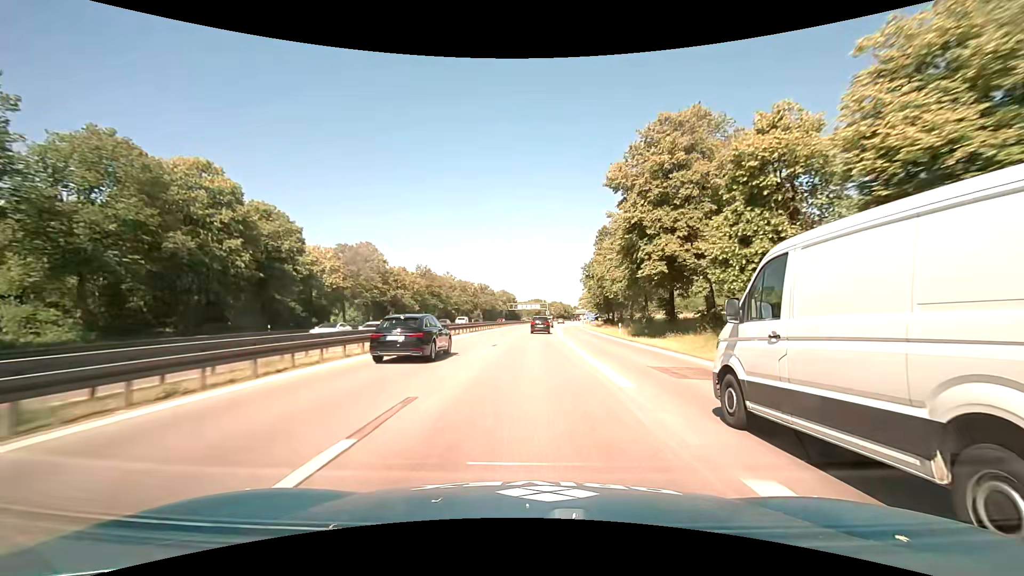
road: motorway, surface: asphalt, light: Day
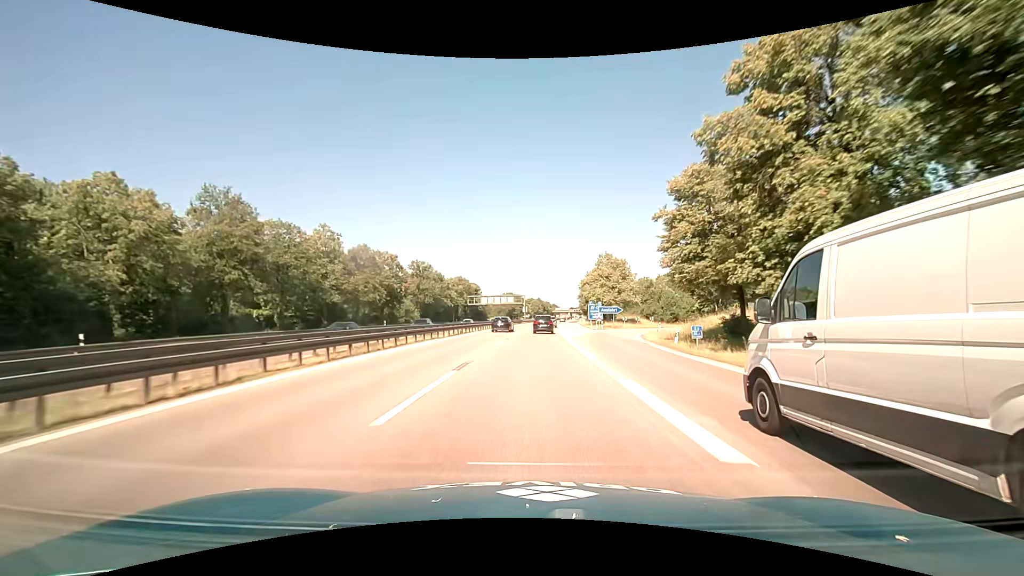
(+1.3, +65.3) m; +3°
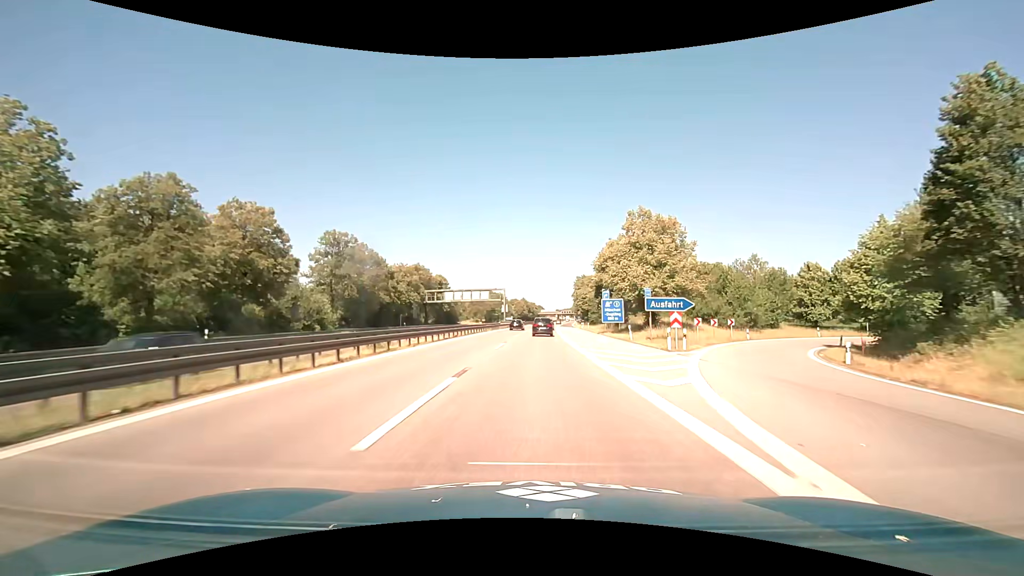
(+0.6, +37.3) m; +2°
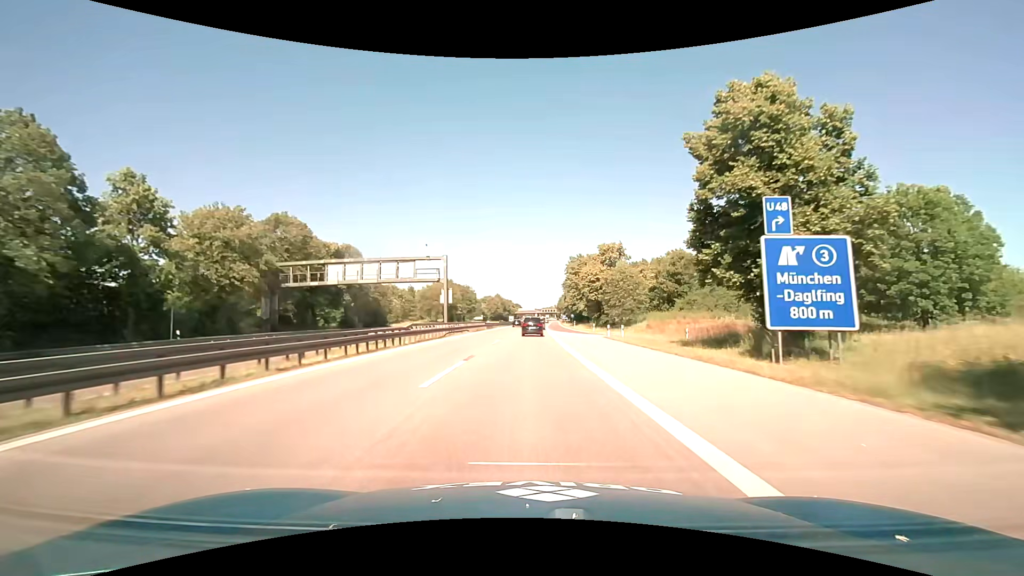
(+1.2, +49.7) m; +3°
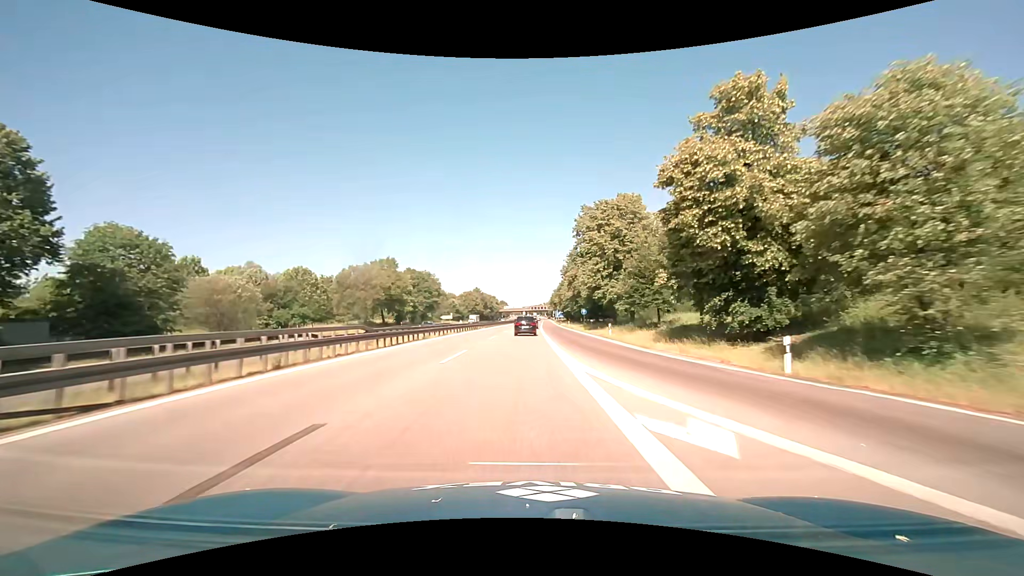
(+0.9, +48.8) m; +2°
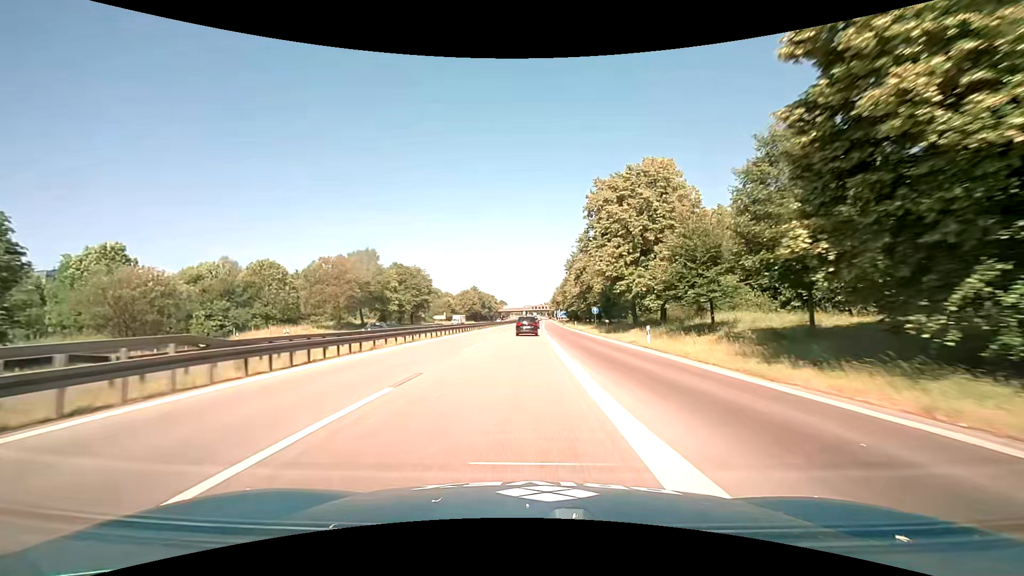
(0.0, +12.0) m; 0°
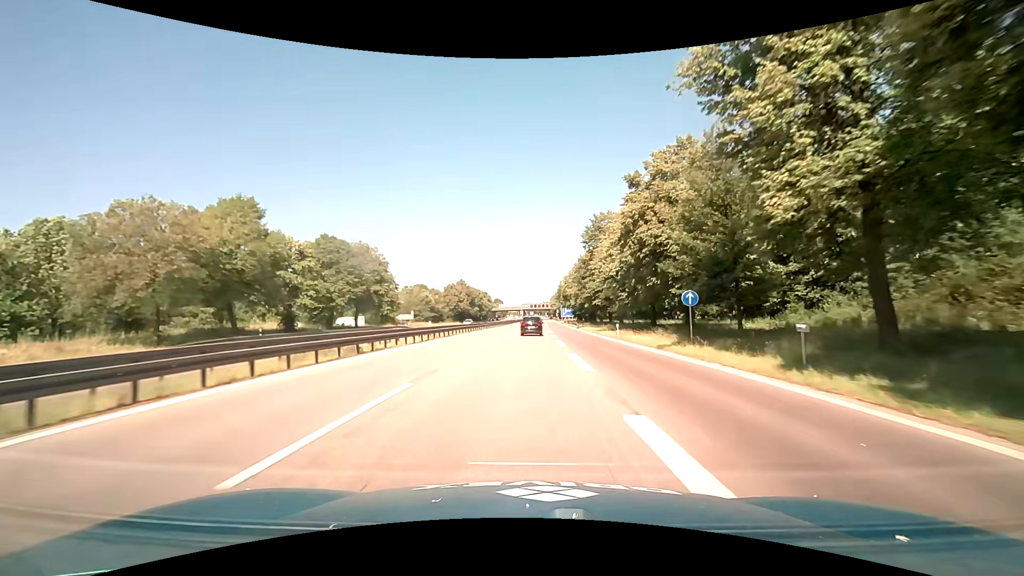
(+0.1, +35.5) m; 0°
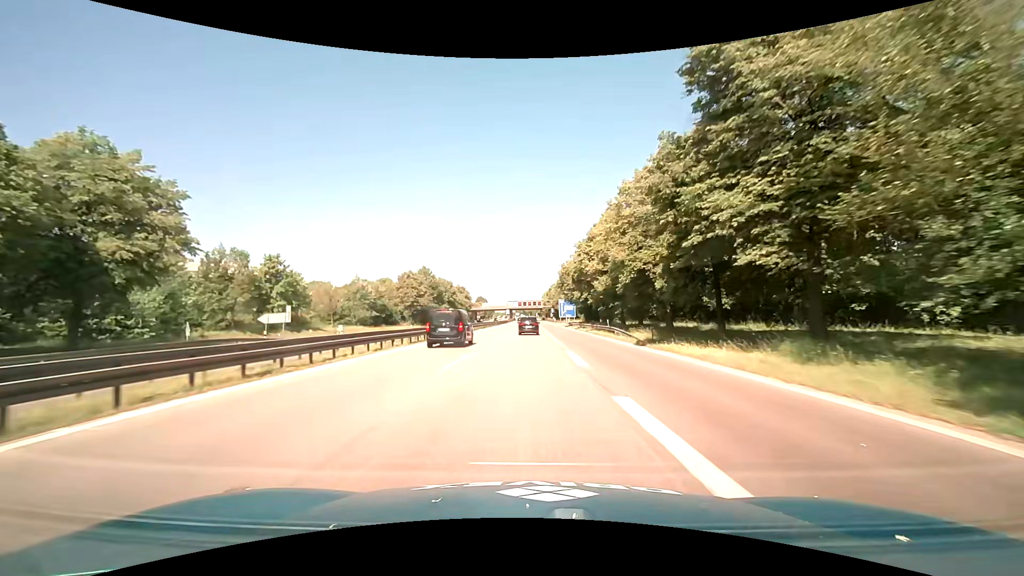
(+0.5, +46.5) m; +1°
(0, +10) (0, +20) (0, +30) (0, +40) (0, +50) (0, +60) (0, +70) (0, +80) (0, +90) (0, +100) m
